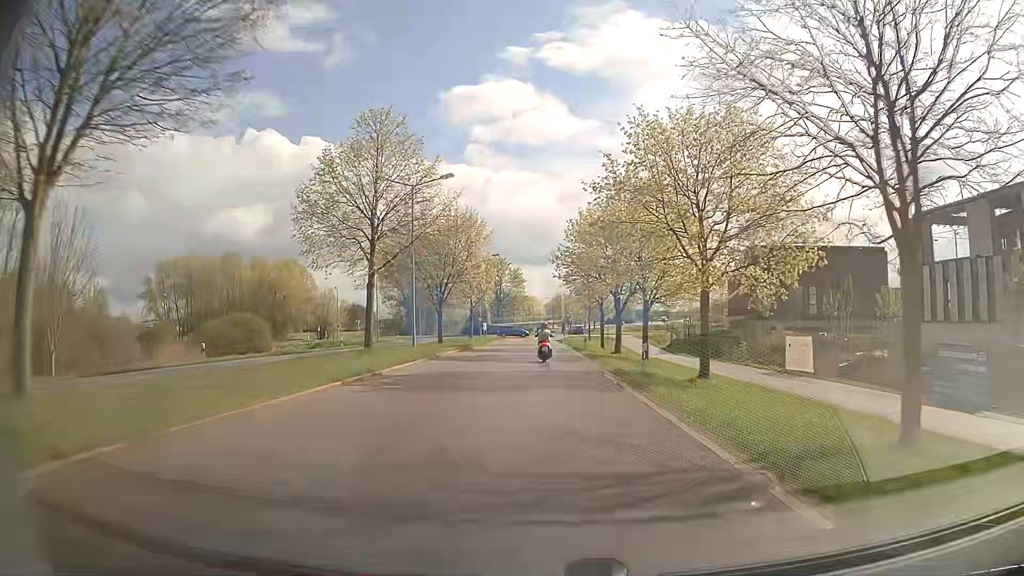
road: secondary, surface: asphalt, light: Day
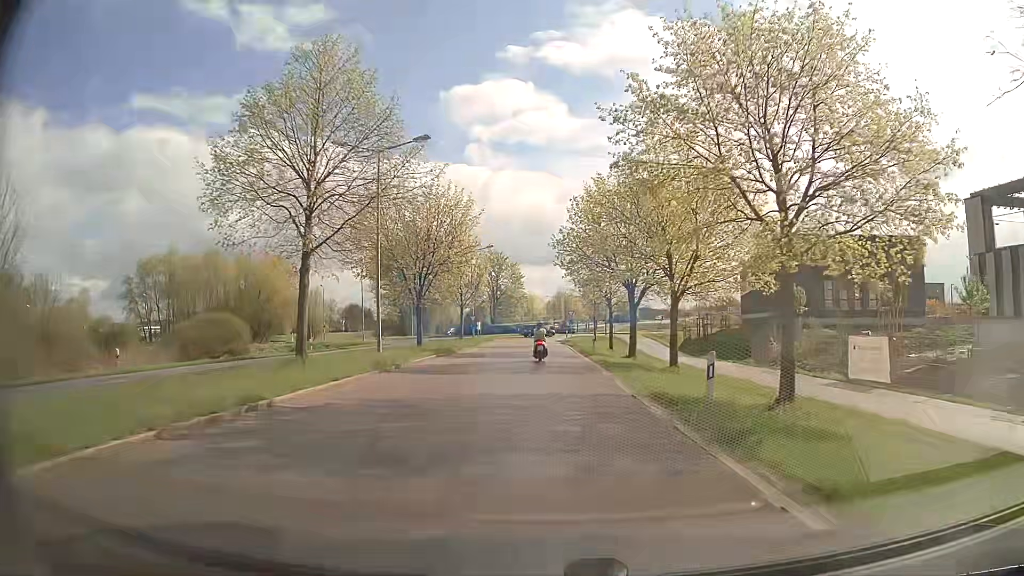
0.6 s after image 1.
(0.0, +7.7) m; 0°
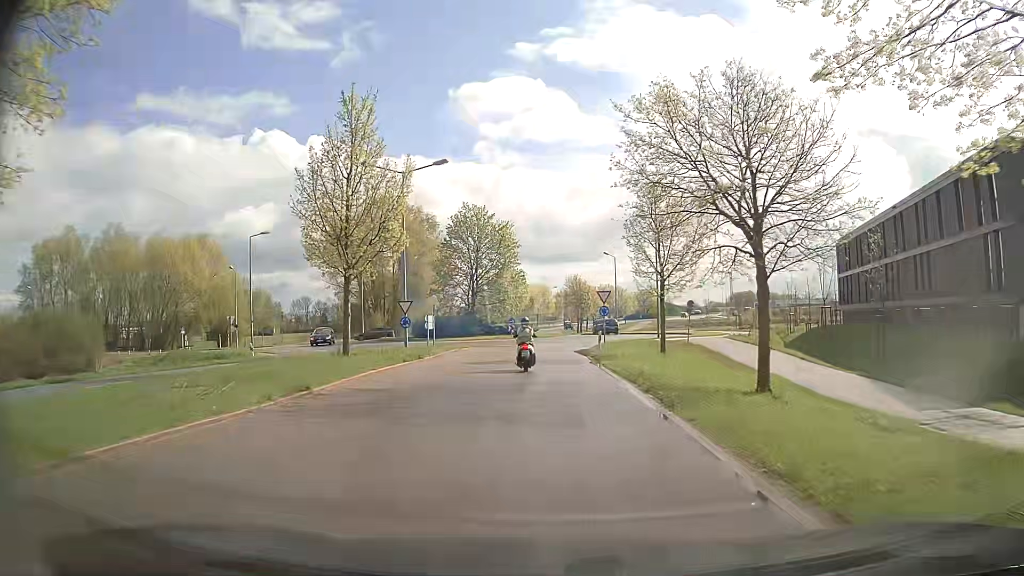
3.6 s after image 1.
(-0.4, +35.5) m; -2°
(0, +10) (0, +20) (0, +30) (+1, +40) (+4, +49) (+7, +59) (+7, +69) (+4, +78) (+1, +88) (+1, +98) m
